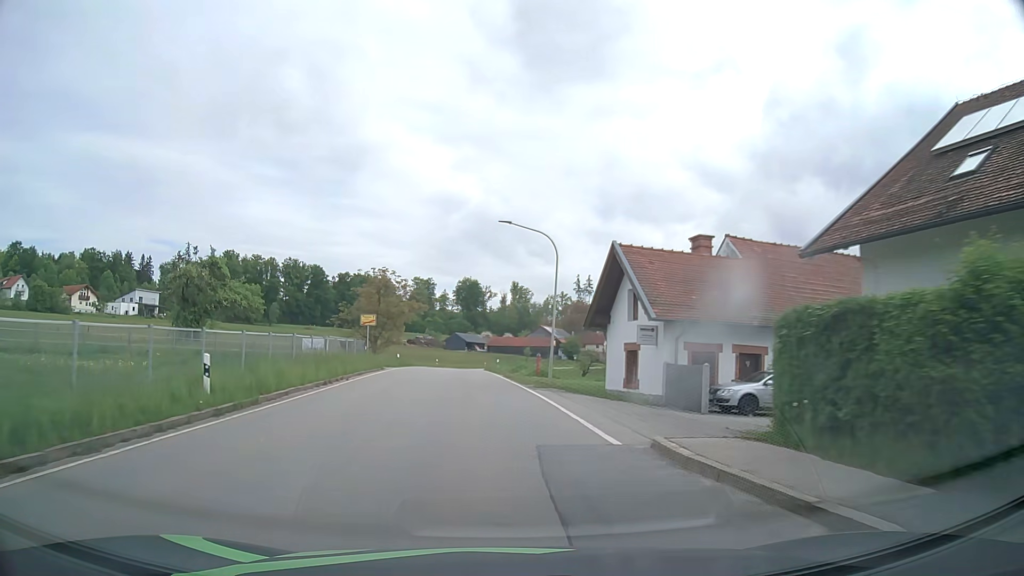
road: tertiary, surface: asphalt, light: Day
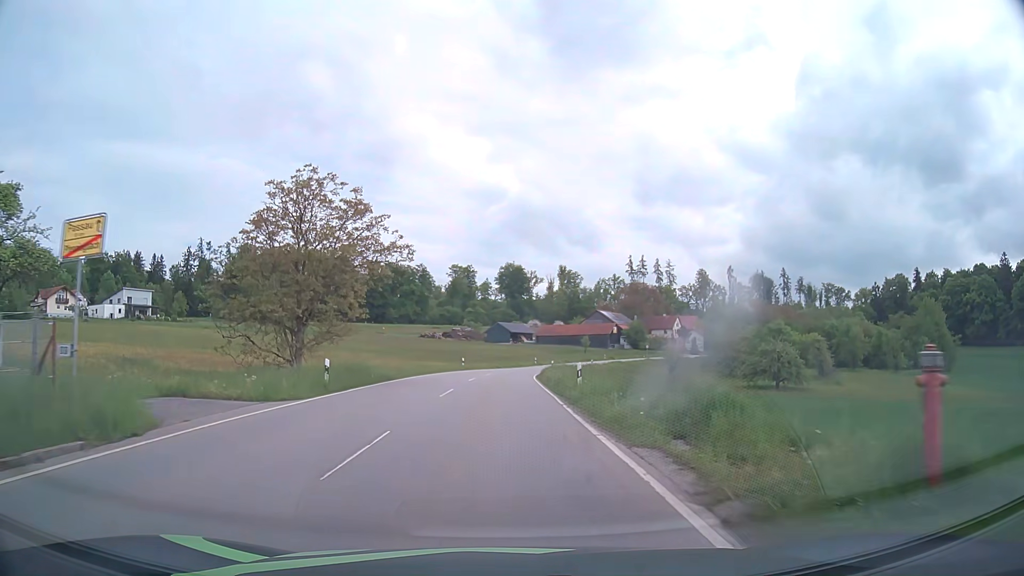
(-1.2, +32.5) m; -4°
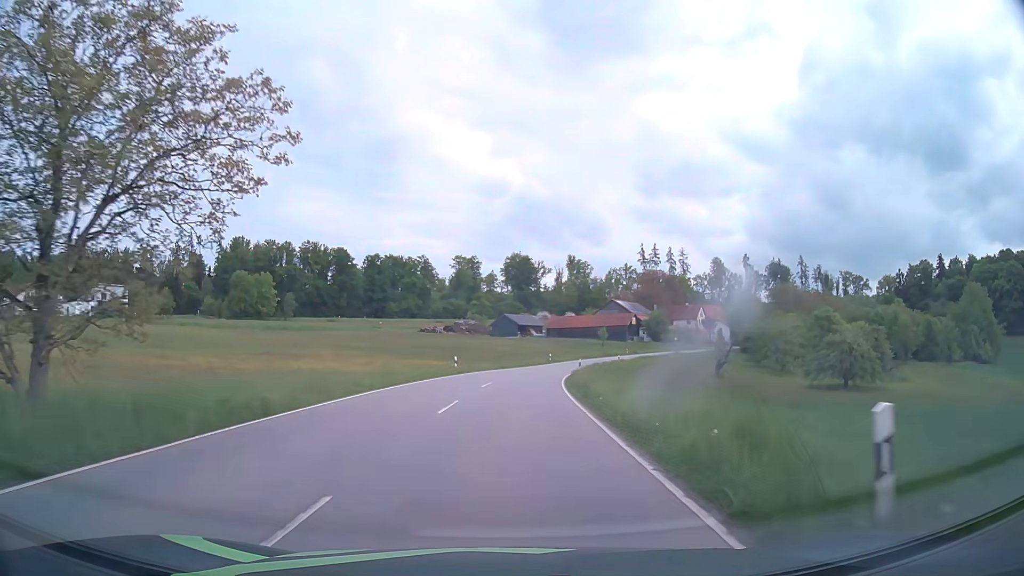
(-0.1, +16.8) m; -1°
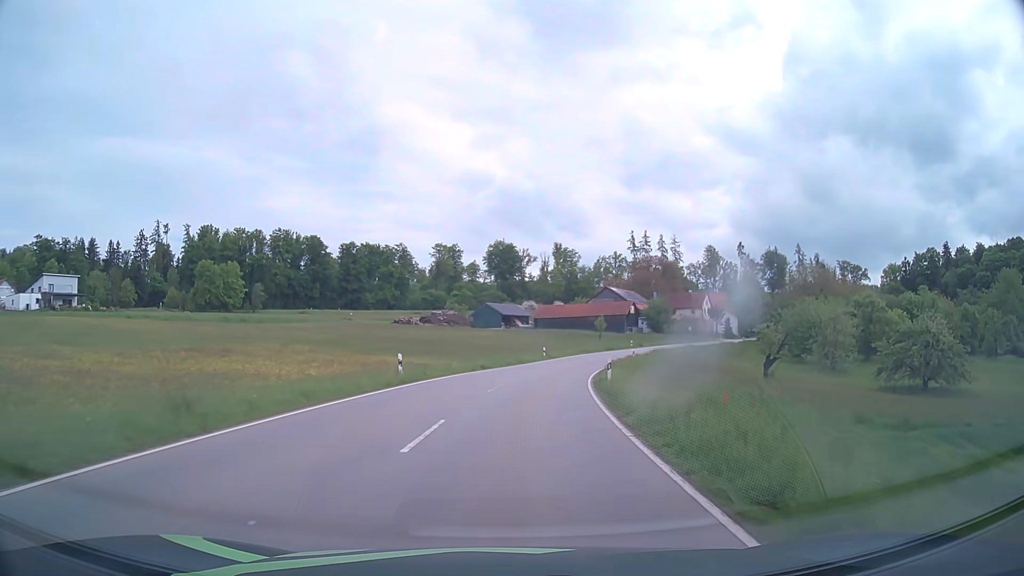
(+0.2, +17.7) m; +1°
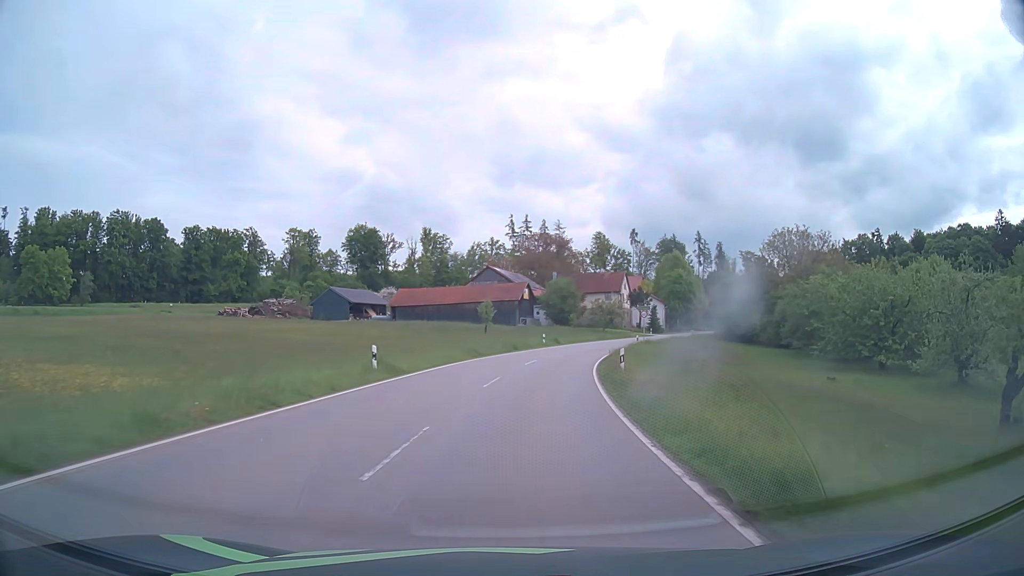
(+3.1, +38.1) m; +10°
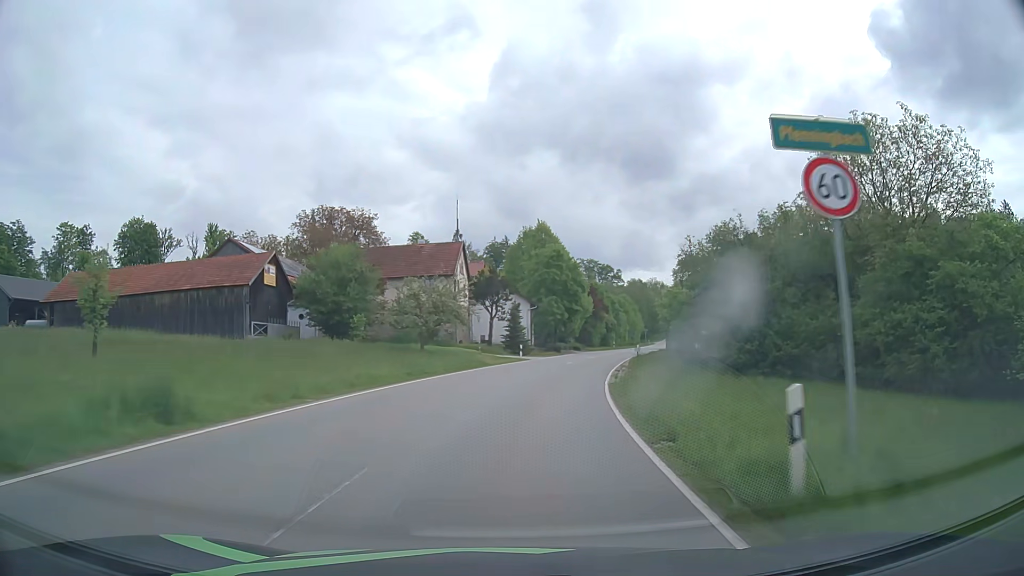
(+7.3, +50.4) m; +16°
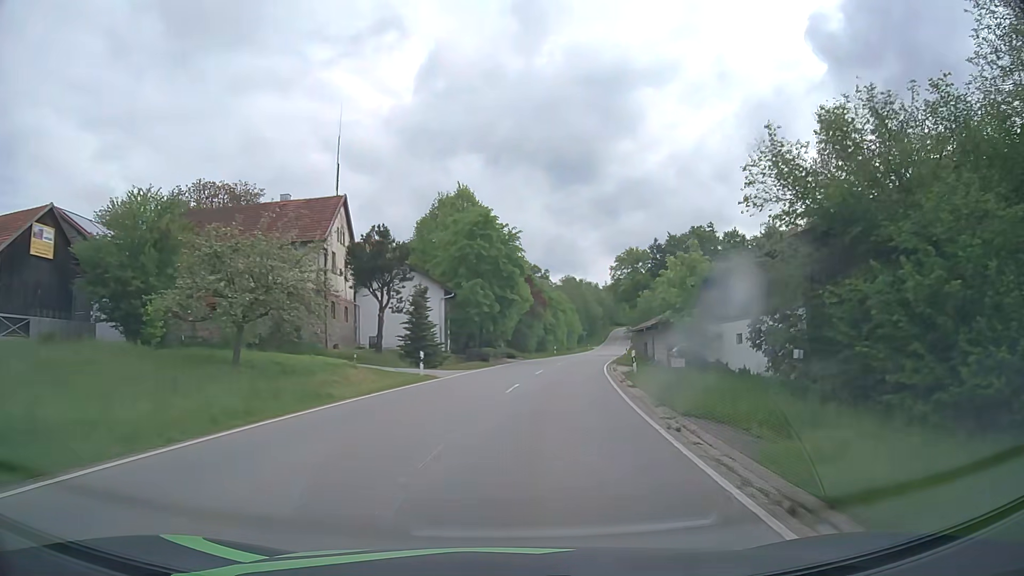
(+1.4, +20.8) m; +7°
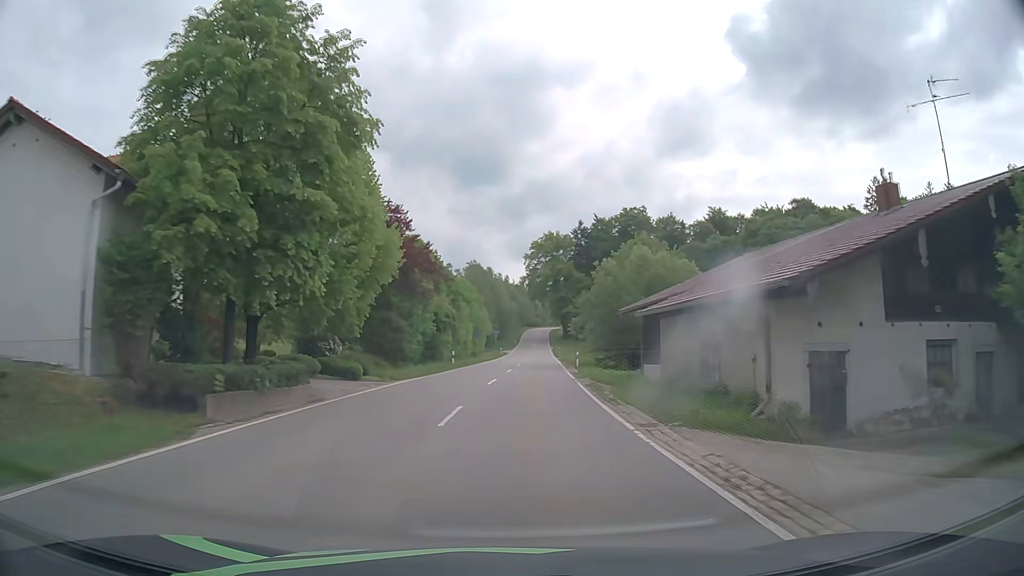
(+2.6, +31.3) m; +8°
(0, +10) (0, +20) (+1, +30) (+2, +40) (+2, +50) (+3, +60) (+3, +70) (+4, +80) (+5, +90) (+5, +100) m
